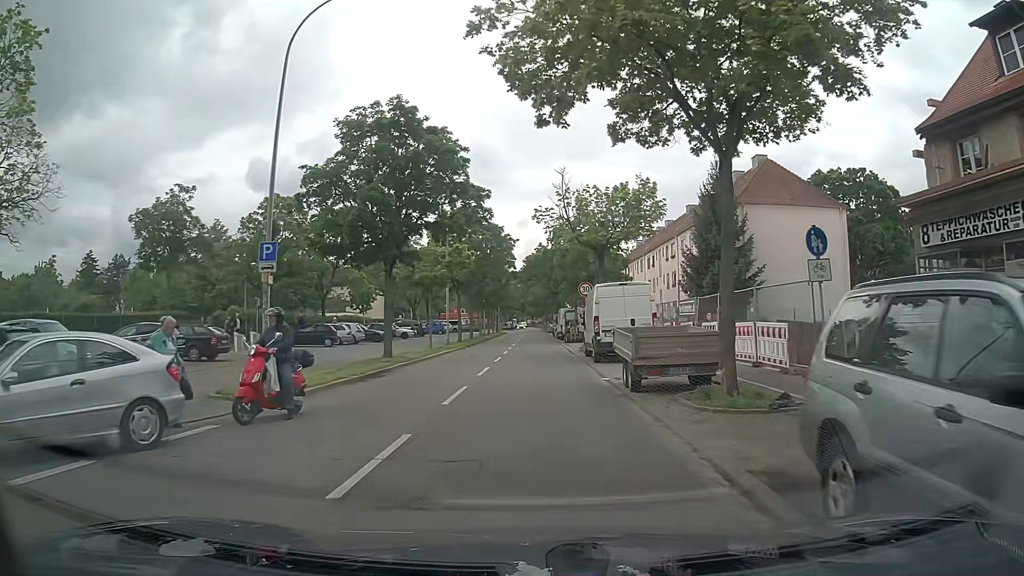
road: tertiary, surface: asphalt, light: Day
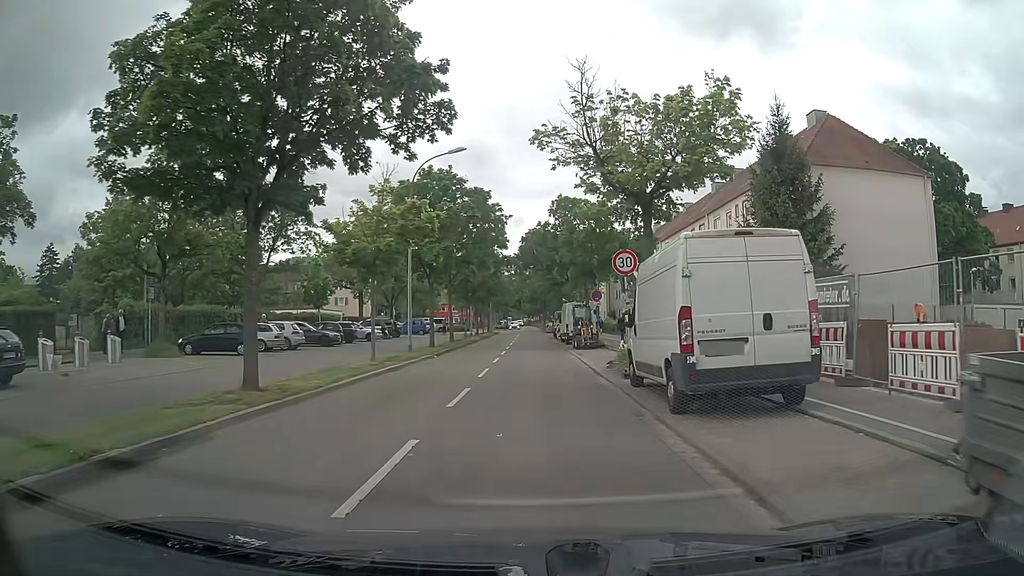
(0.0, +12.5) m; 0°
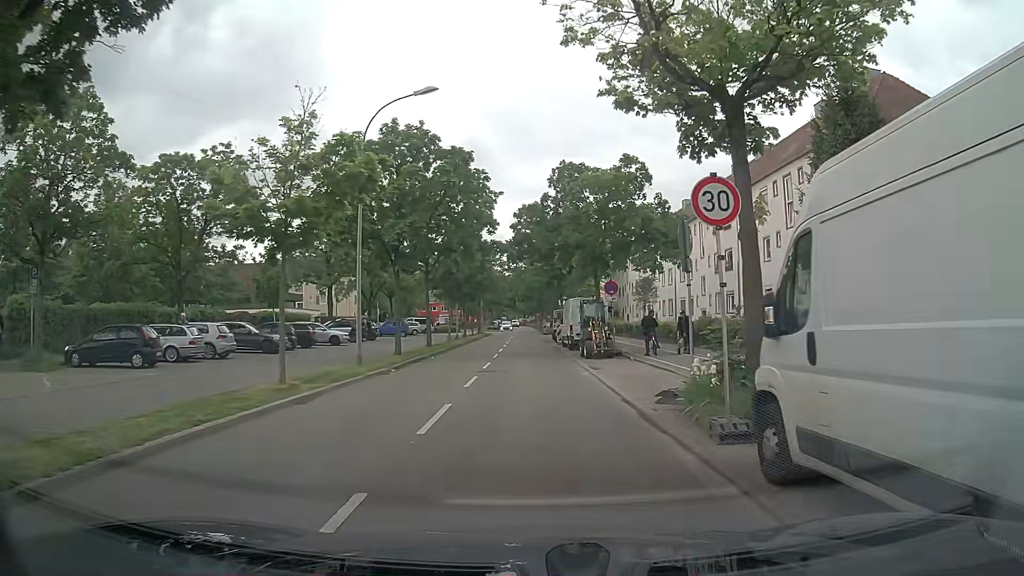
(+0.1, +8.3) m; +1°
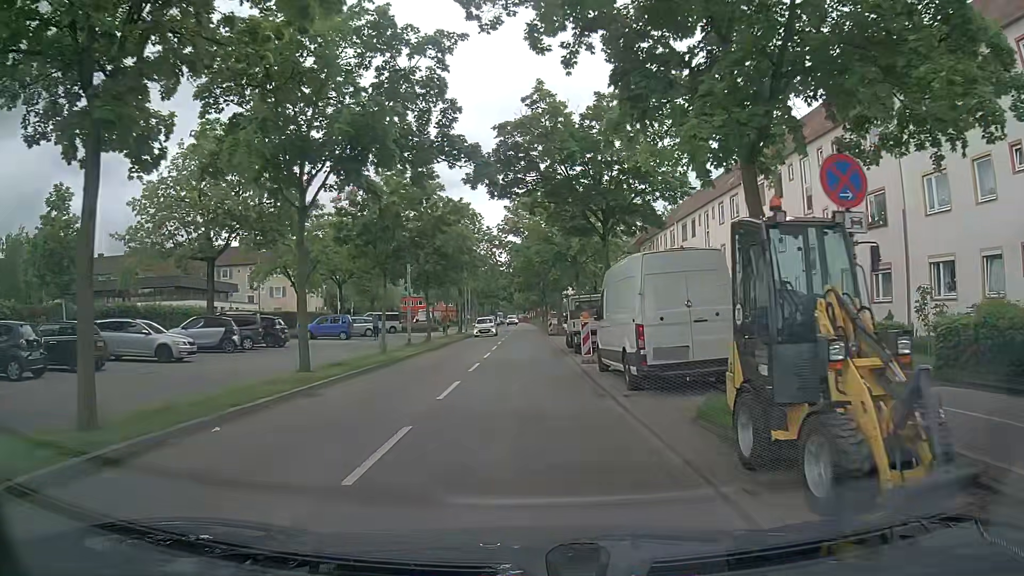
(-0.1, +21.0) m; -1°
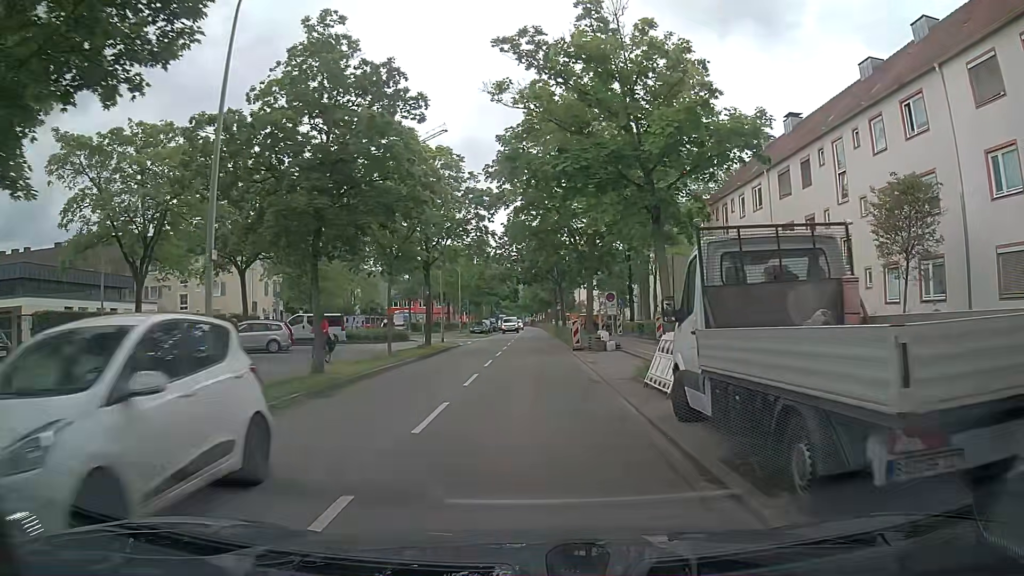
(0.0, +21.5) m; -2°
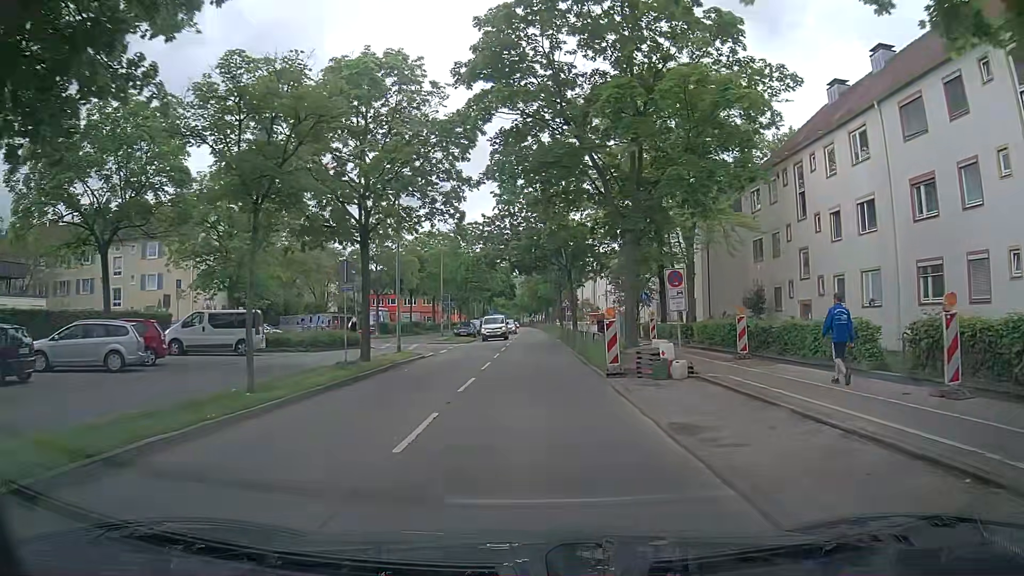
(+0.4, +13.3) m; +1°
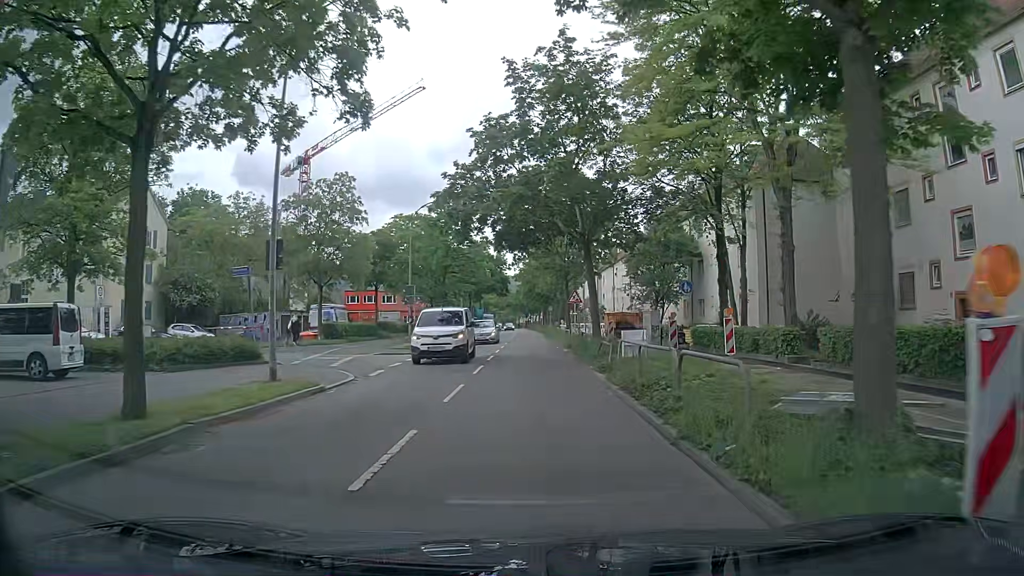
(+0.2, +13.6) m; 0°
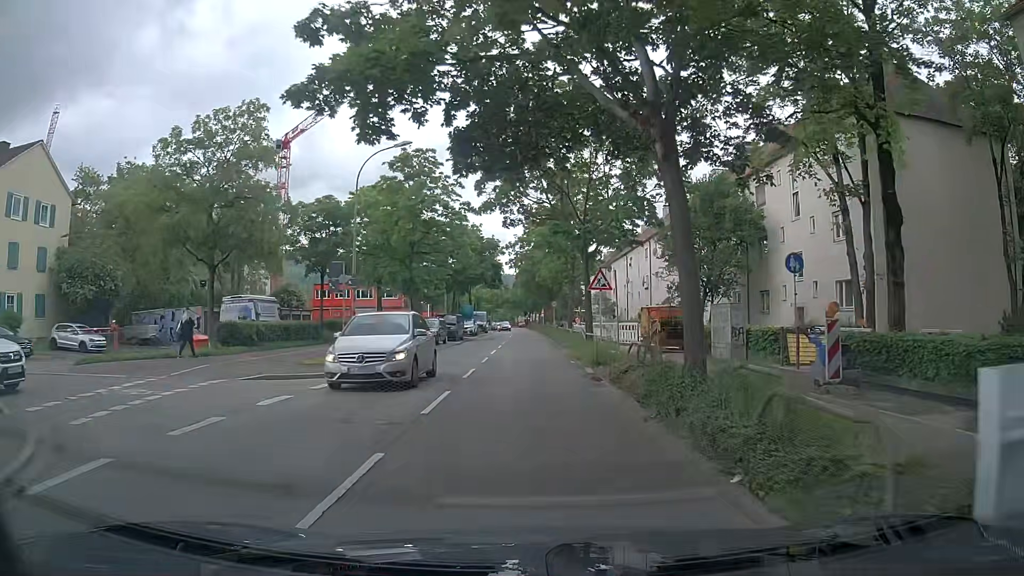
(+0.2, +13.7) m; 0°
(0, +10) (0, +20) (0, +30) (0, +40) (0, +50) (0, +60) (+1, +70) (+1, +80) (+1, +90) (+1, +100) m
